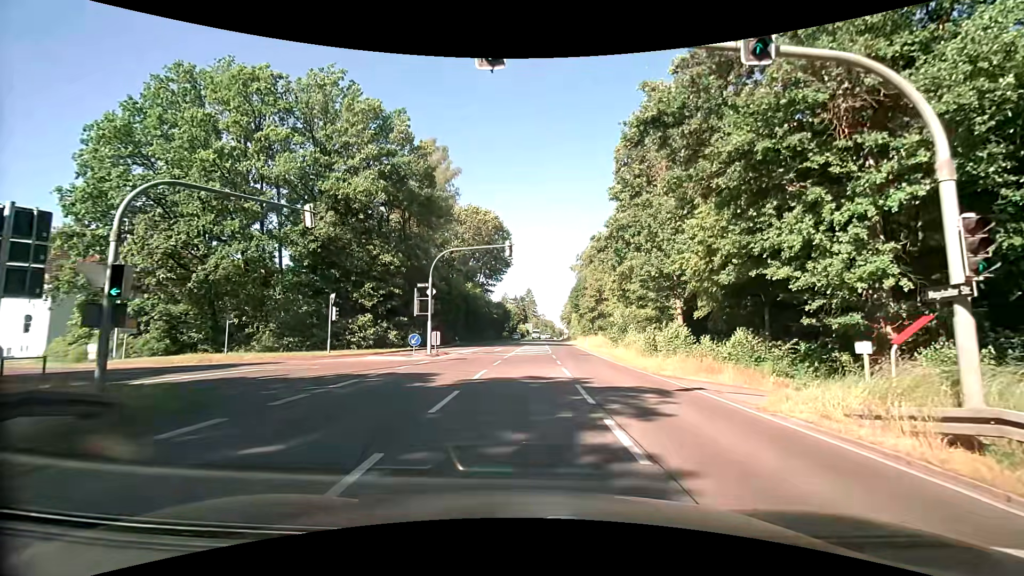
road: secondary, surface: asphalt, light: Day
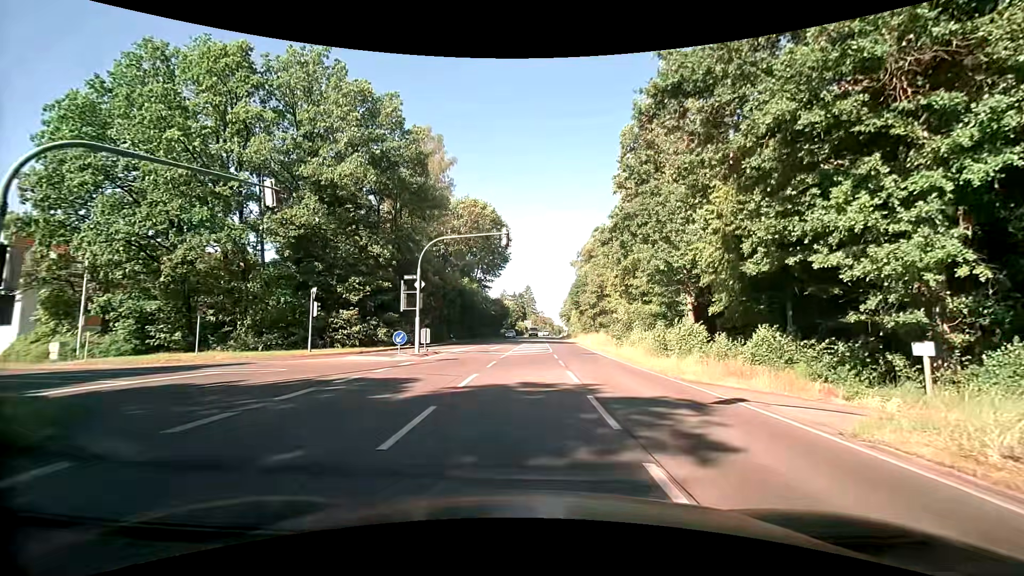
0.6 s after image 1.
(0.0, +2.8) m; +1°
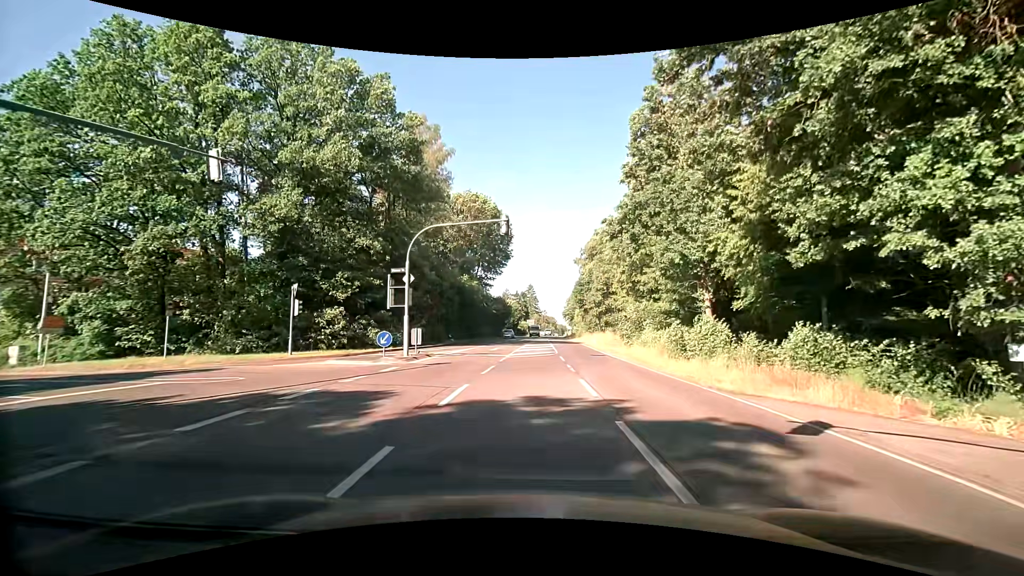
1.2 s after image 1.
(0.0, +2.9) m; -1°
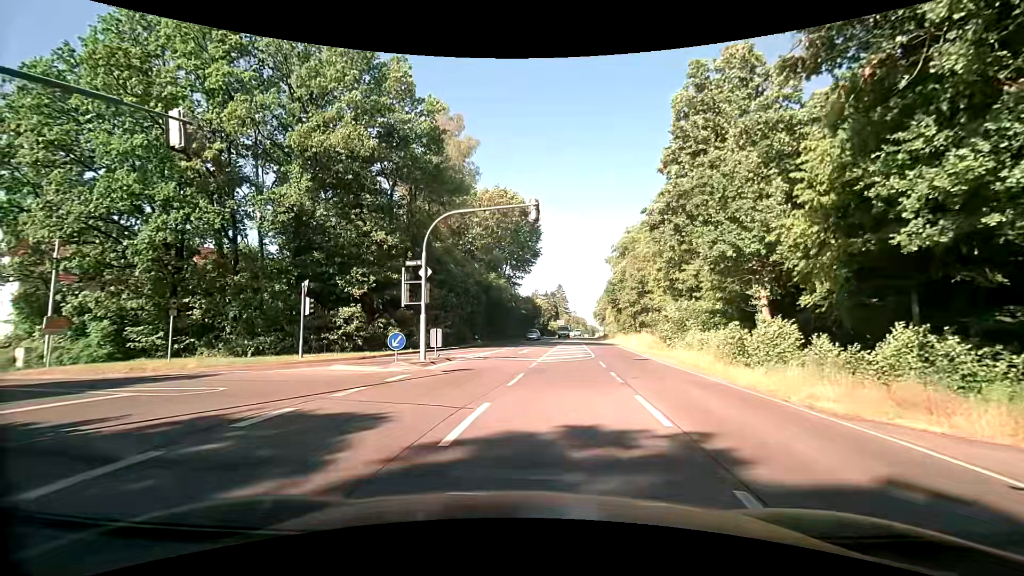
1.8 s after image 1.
(-0.1, +3.0) m; -4°
